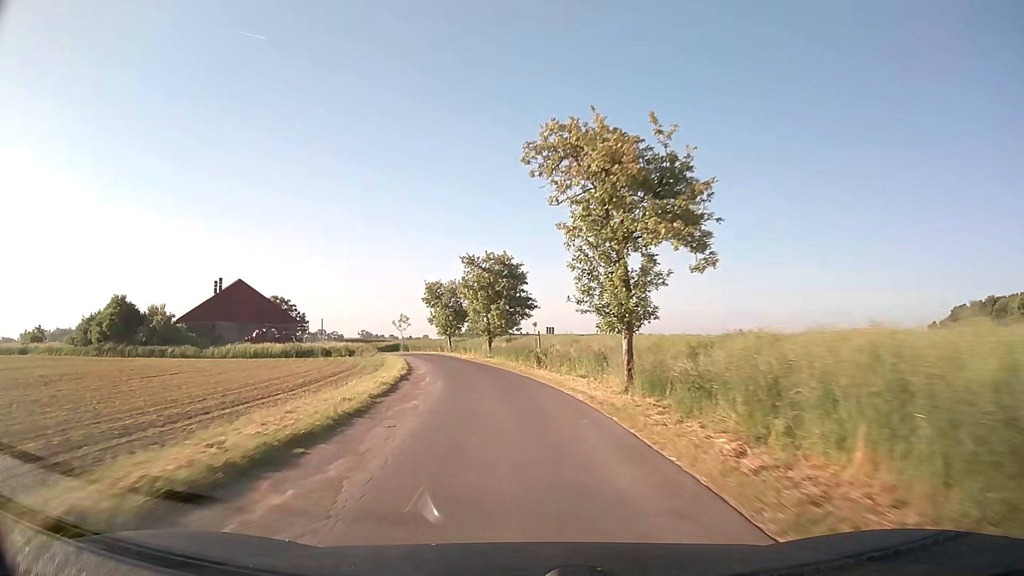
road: unclassified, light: Day
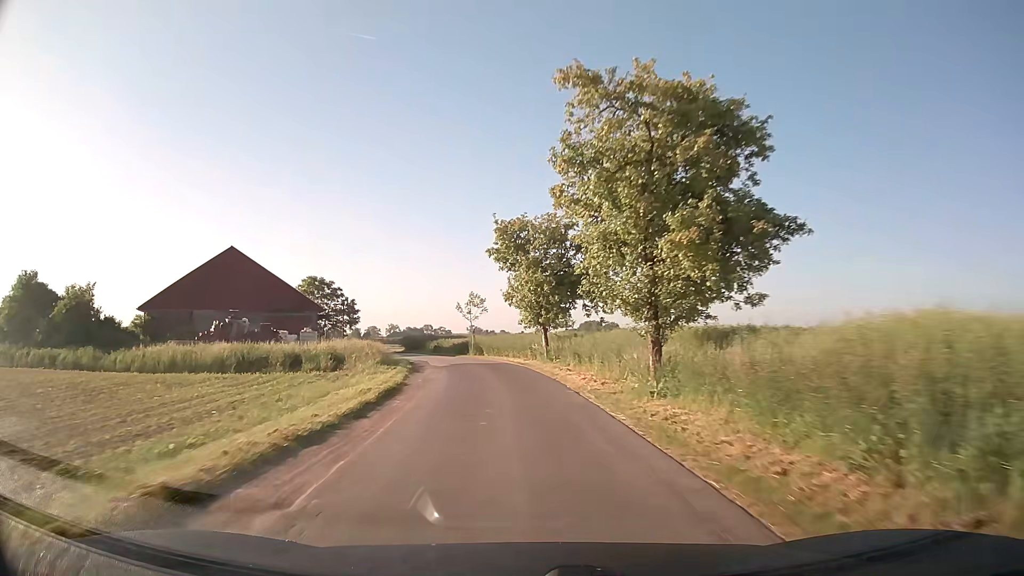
(-2.6, +31.0) m; -10°
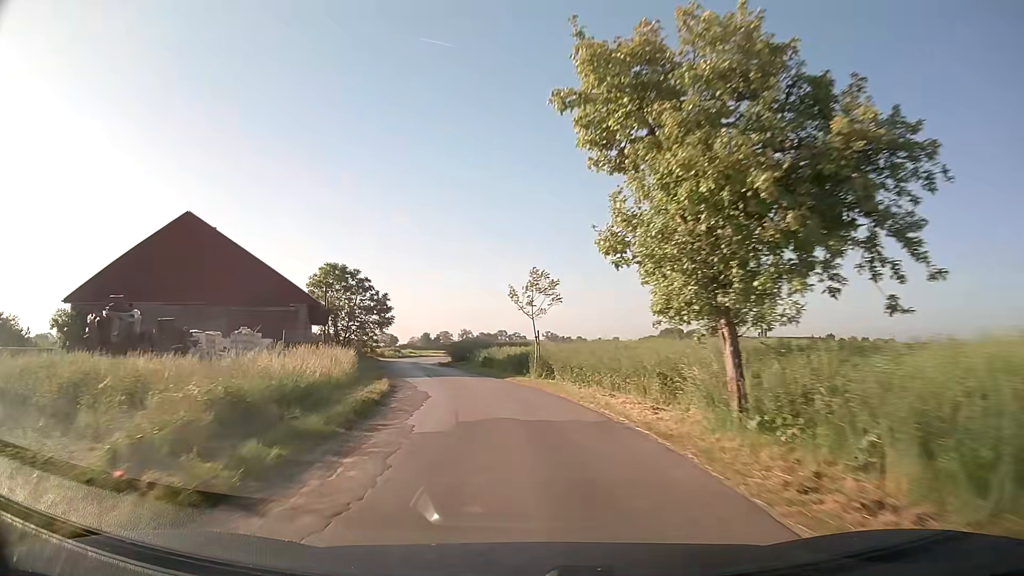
(-1.0, +19.2) m; -6°
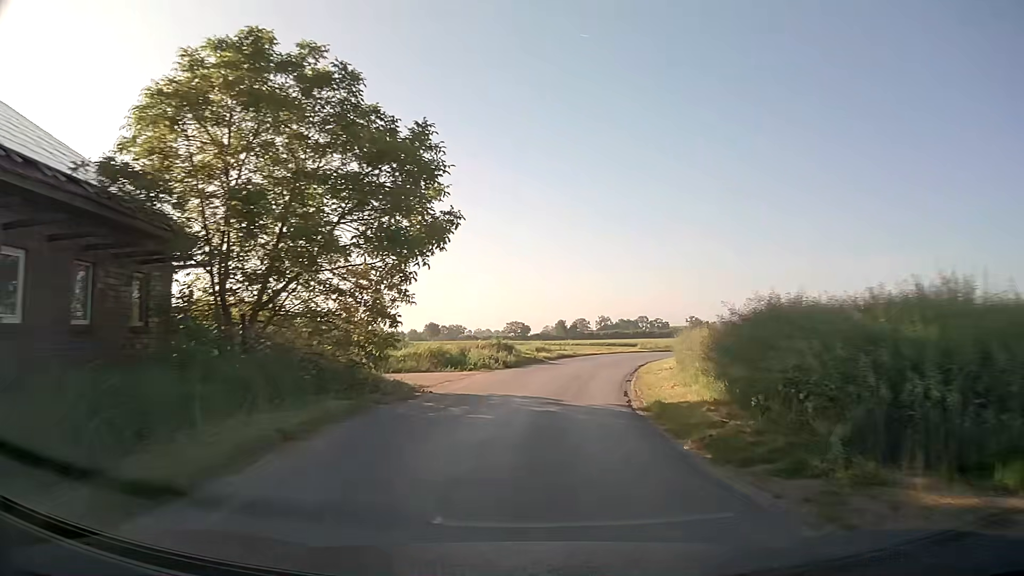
(-7.7, +46.1) m; -10°
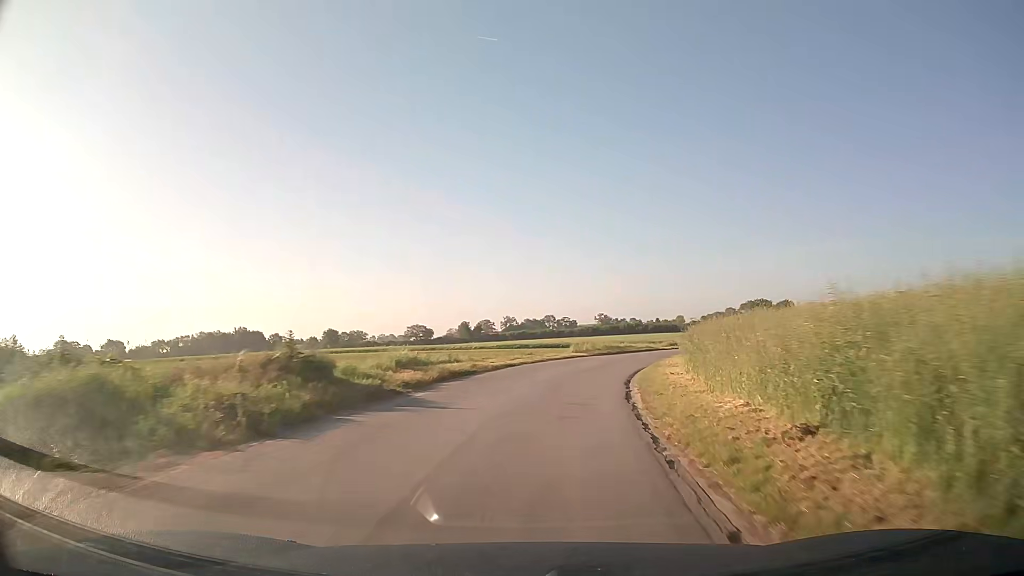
(+0.9, +19.2) m; +7°
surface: asphalt
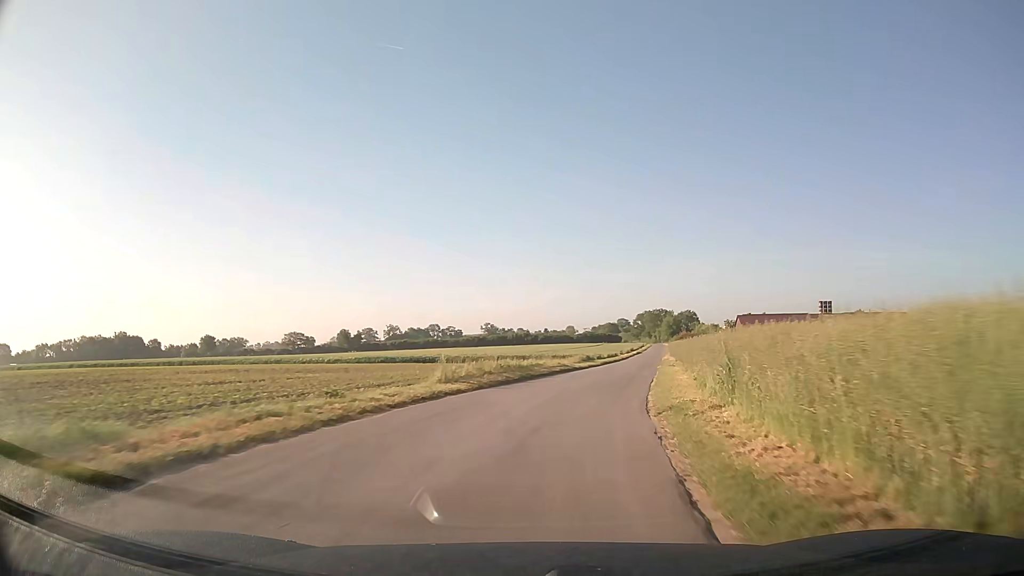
(+1.6, +19.5) m; +10°
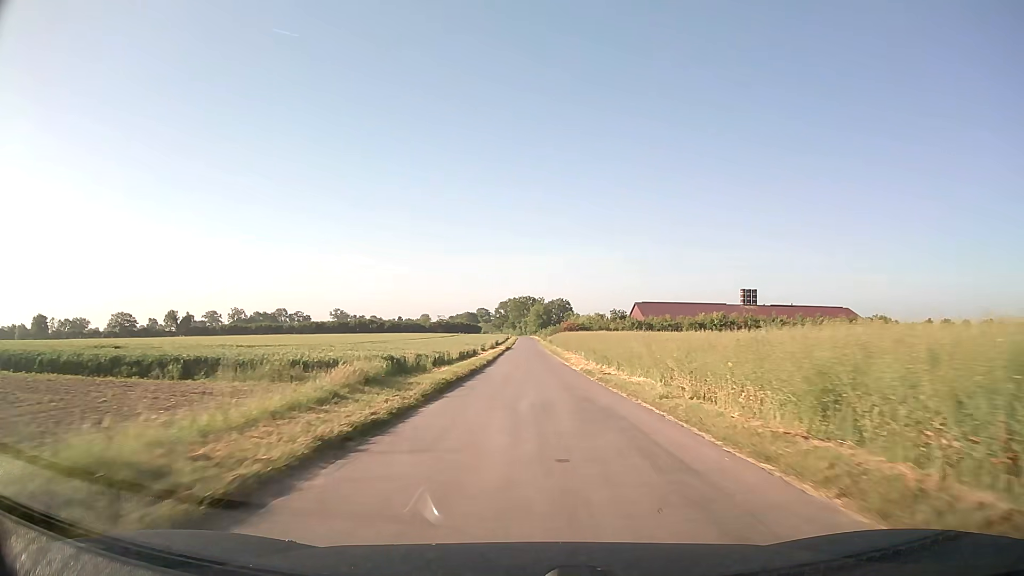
(+4.8, +40.5) m; +12°
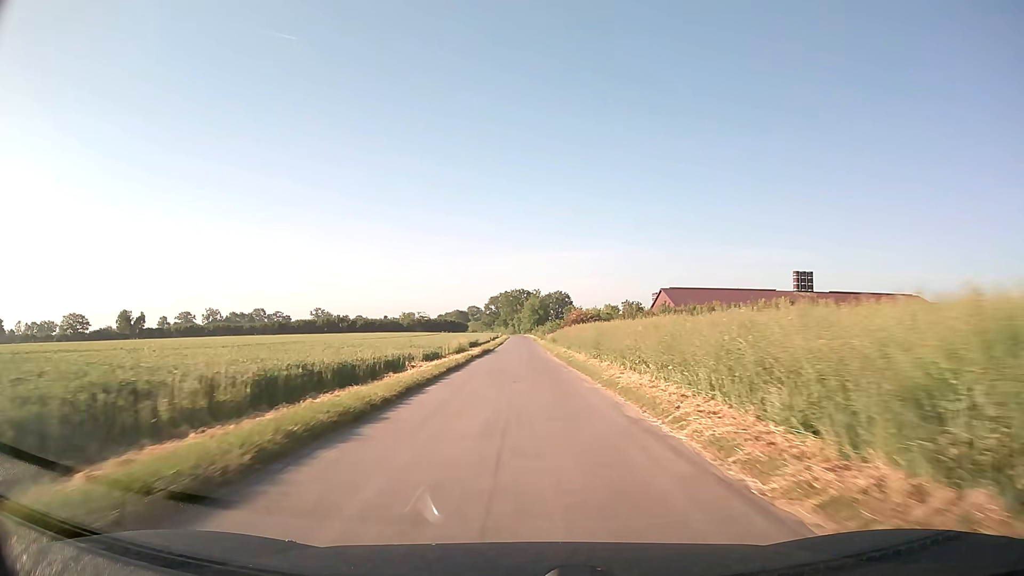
(+0.4, +33.1) m; +1°
(0, +10) (0, +20) (0, +30) (0, +40) (-1, +50) (-1, +60) (-1, +70) (-1, +80) (-1, +90) (-1, +100) m
